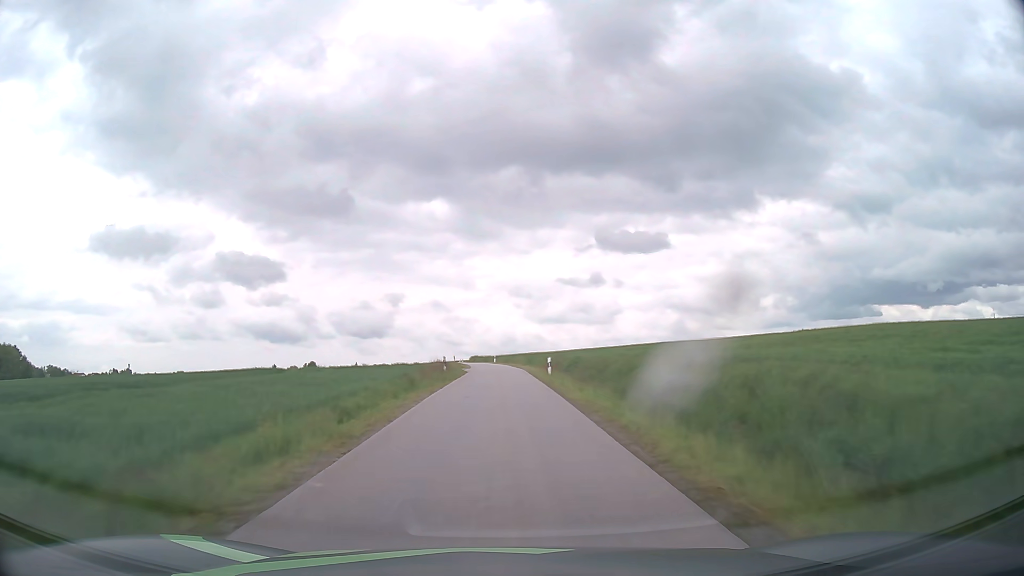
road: unclassified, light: Day
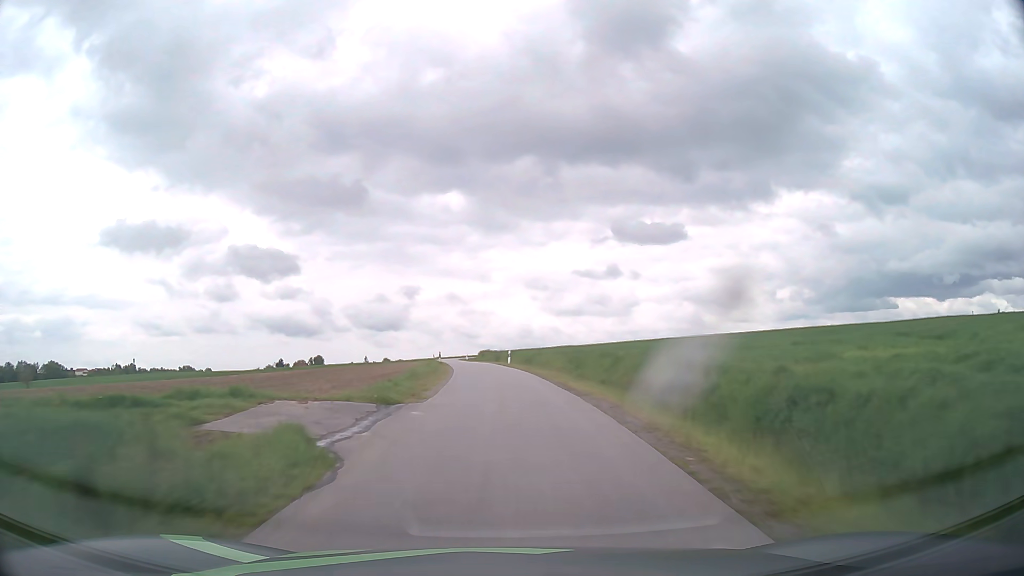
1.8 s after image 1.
(-0.3, +33.9) m; -1°
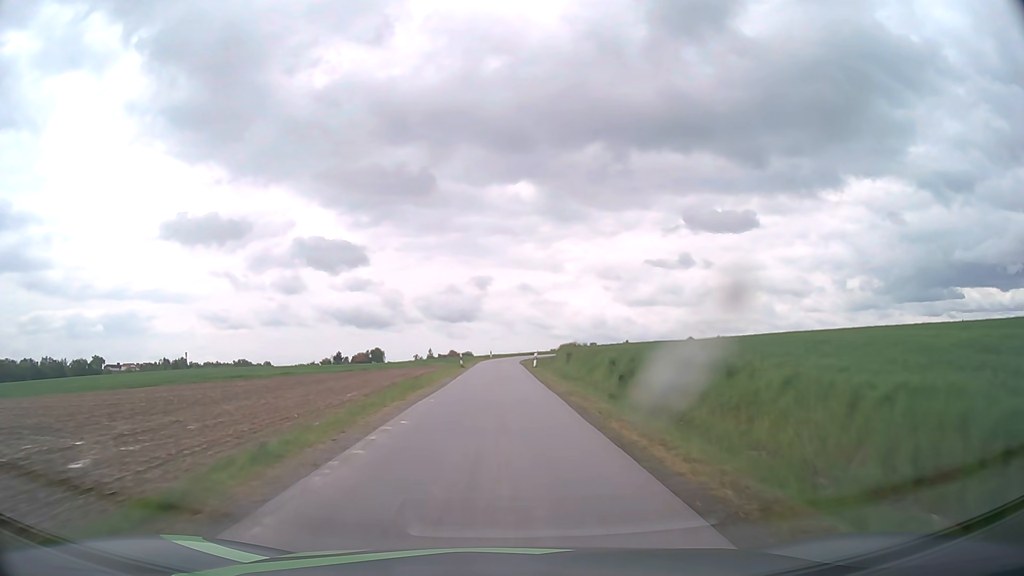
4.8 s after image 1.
(-2.5, +53.1) m; -6°
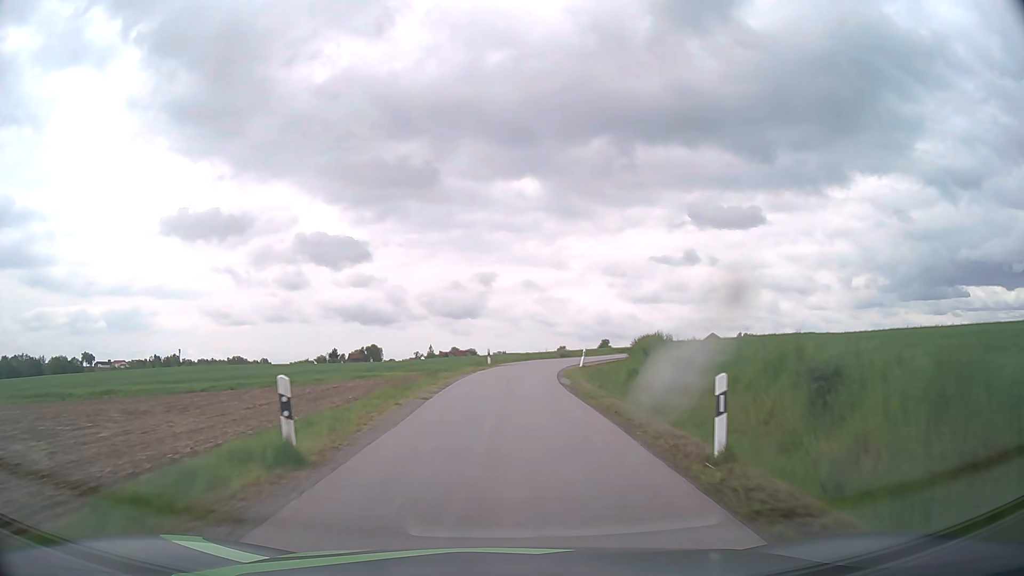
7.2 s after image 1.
(-0.5, +36.9) m; -1°
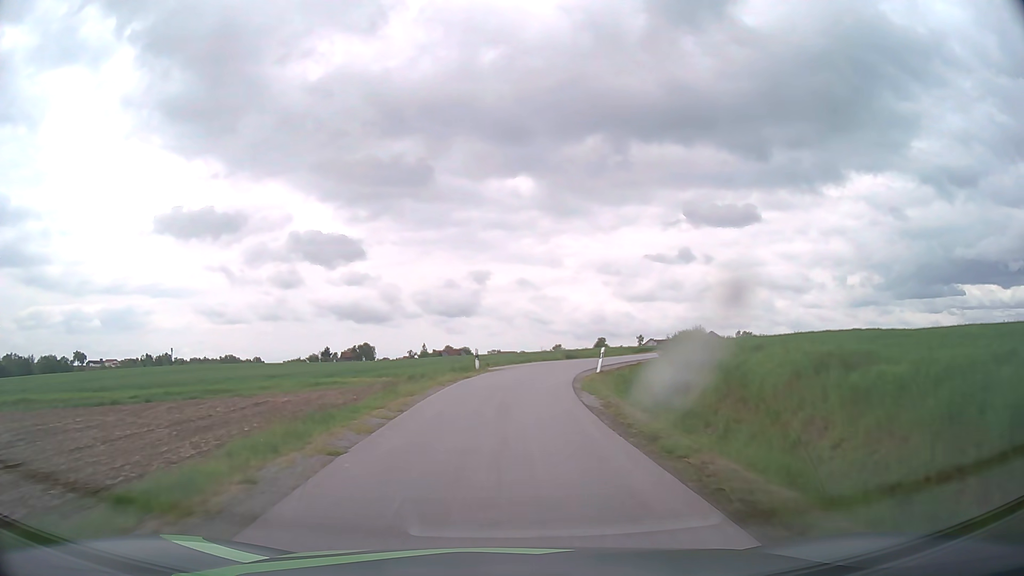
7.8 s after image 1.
(0.0, +8.4) m; 0°
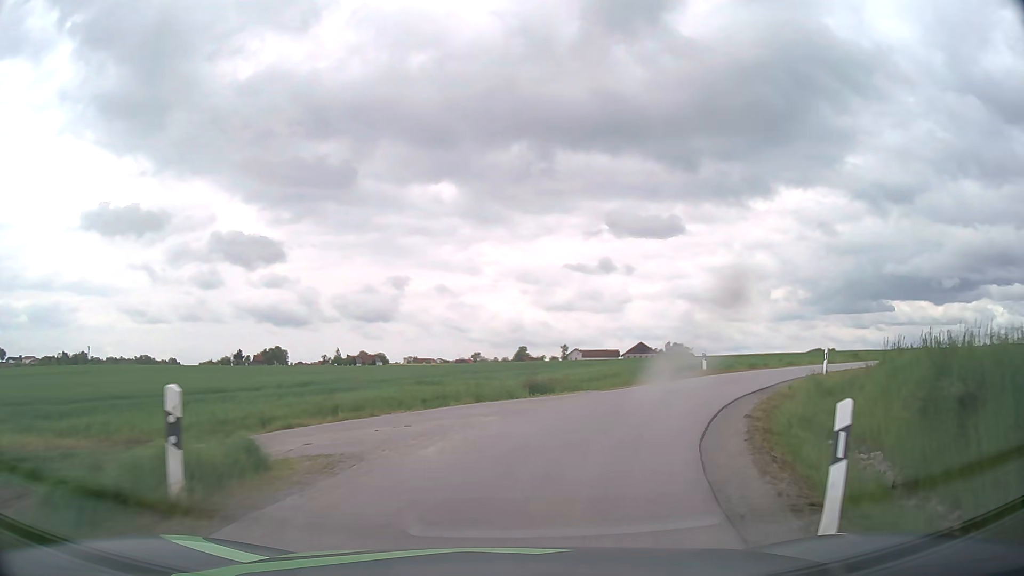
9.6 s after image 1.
(+0.6, +21.8) m; +6°
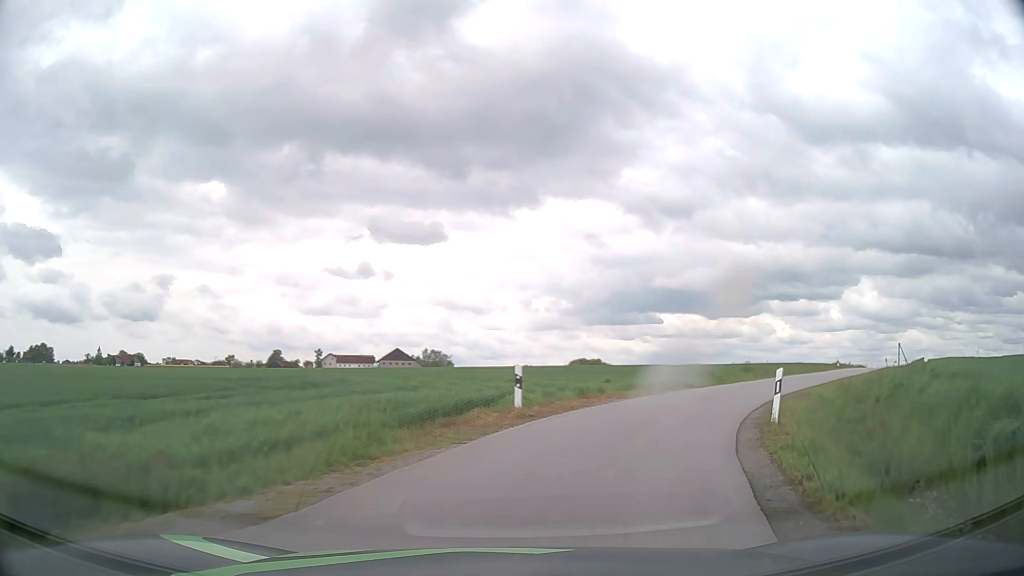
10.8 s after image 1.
(+2.0, +12.3) m; +20°
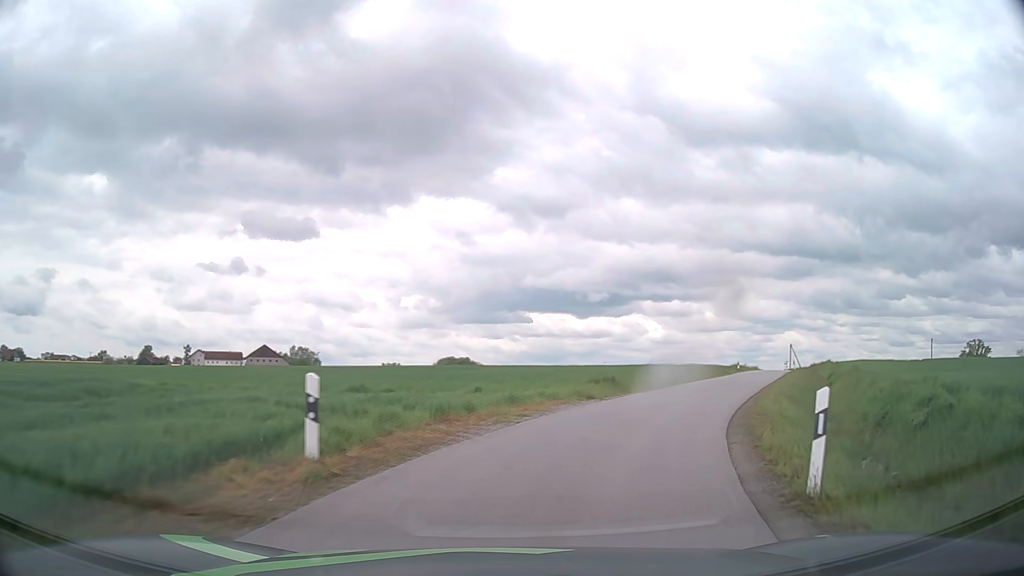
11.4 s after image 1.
(+0.6, +6.3) m; +11°
(+1, +10) (+5, +19) (+9, +28) (+14, +37) (+19, +46) (+23, +55) (+28, +64) (+32, +73) (+36, +82) (+40, +91) m
